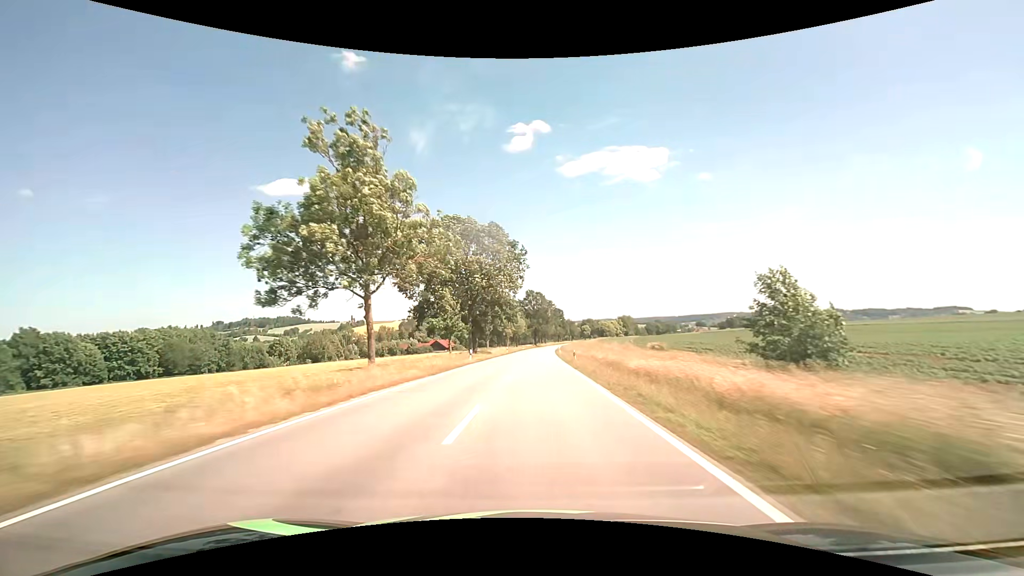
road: secondary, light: Day
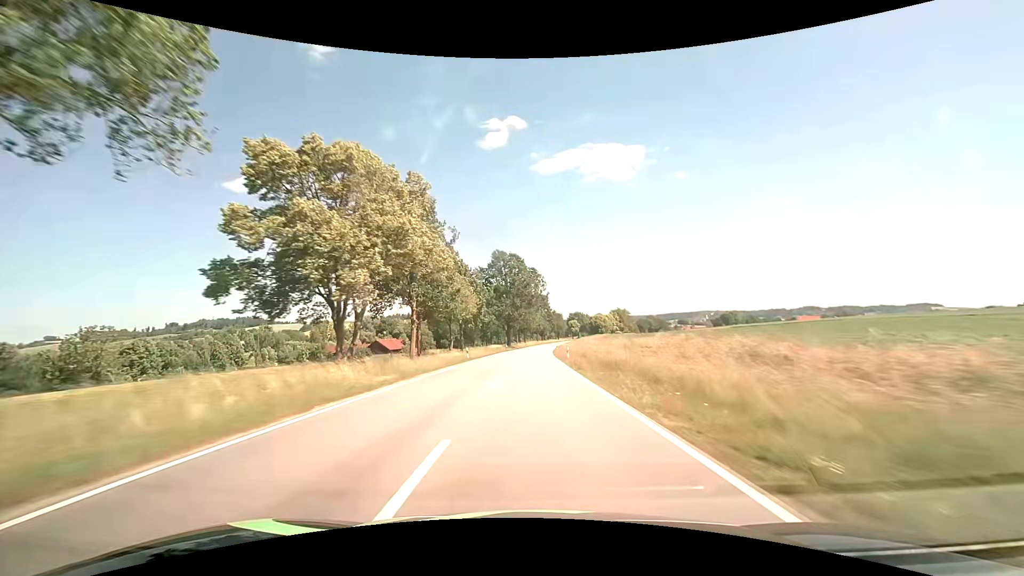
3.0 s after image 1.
(+1.6, +75.8) m; +3°
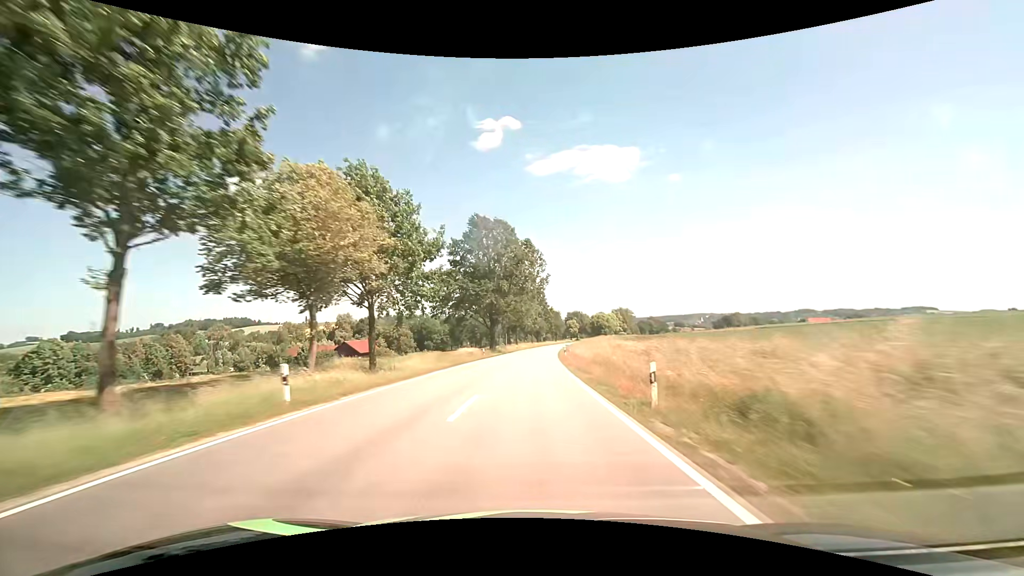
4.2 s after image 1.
(+0.2, +30.1) m; +1°
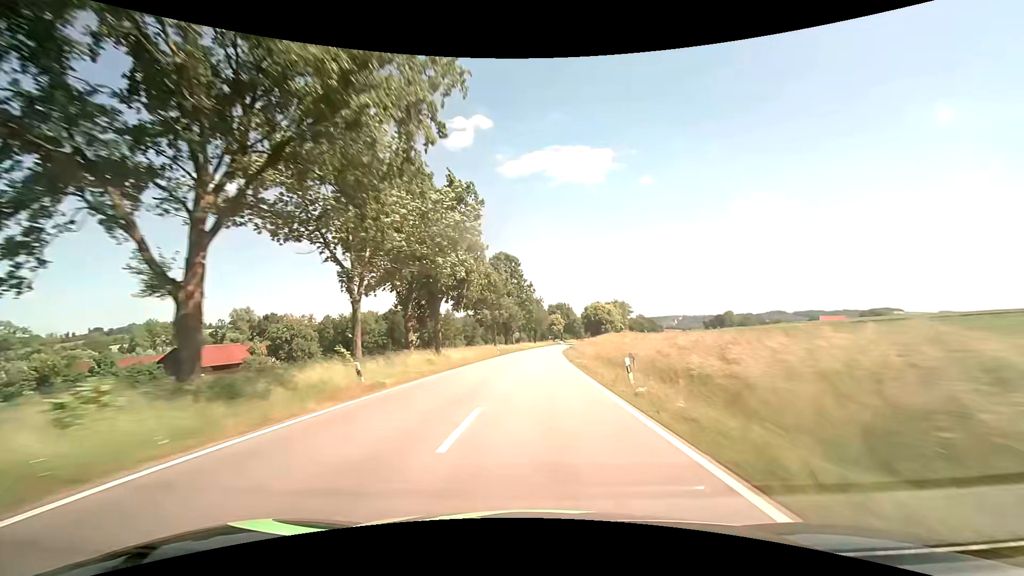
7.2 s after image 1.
(+1.7, +74.1) m; +3°
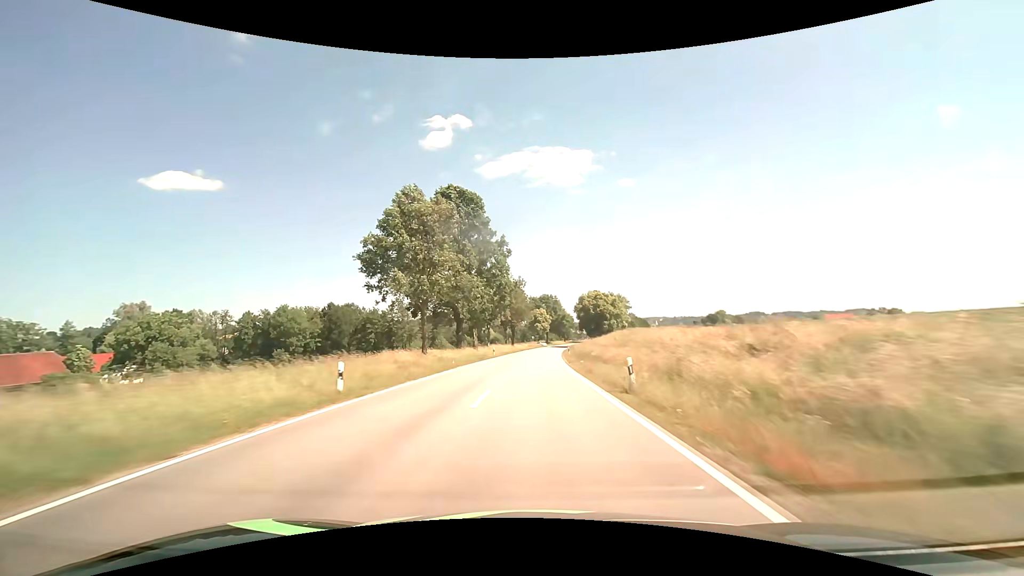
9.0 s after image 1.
(+1.0, +43.6) m; +2°
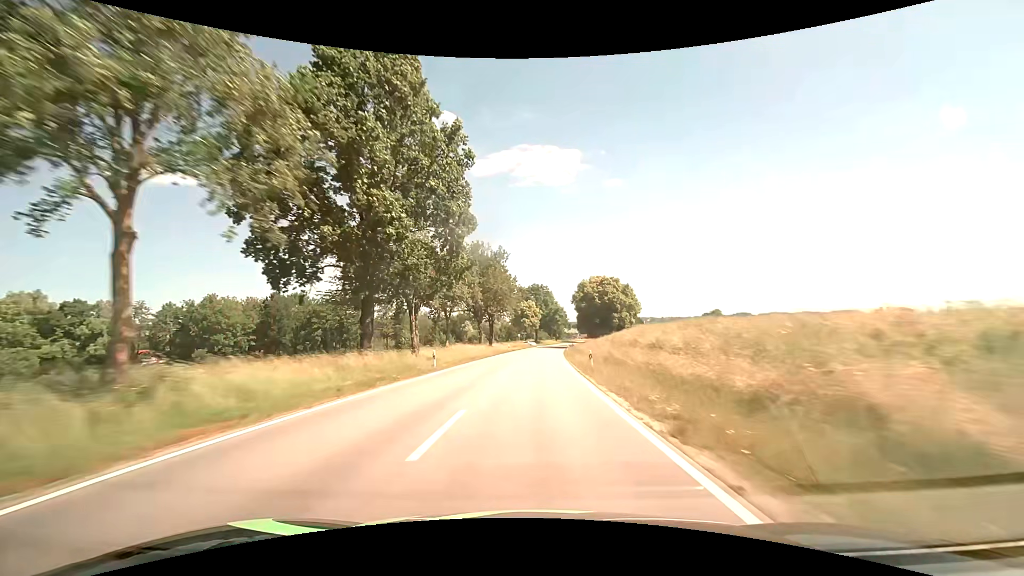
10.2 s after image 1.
(+0.3, +28.7) m; +1°
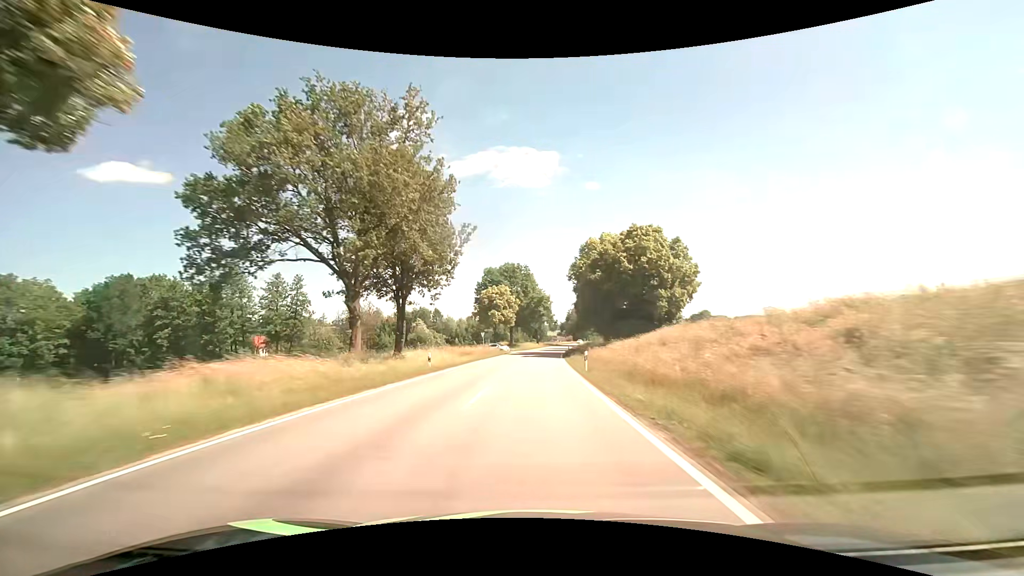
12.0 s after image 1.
(+0.9, +42.4) m; +2°
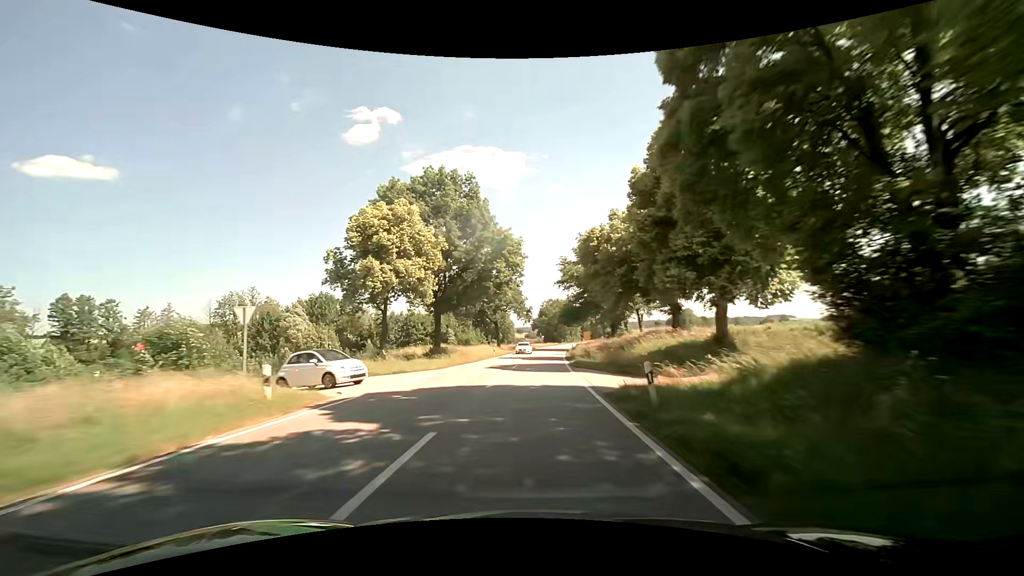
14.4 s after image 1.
(+1.7, +55.5) m; +4°
(0, +10) (0, +20) (+1, +30) (+1, +40) (+2, +50) (+3, +60) (+3, +70) (+4, +80) (+5, +90) (+6, +100) m
